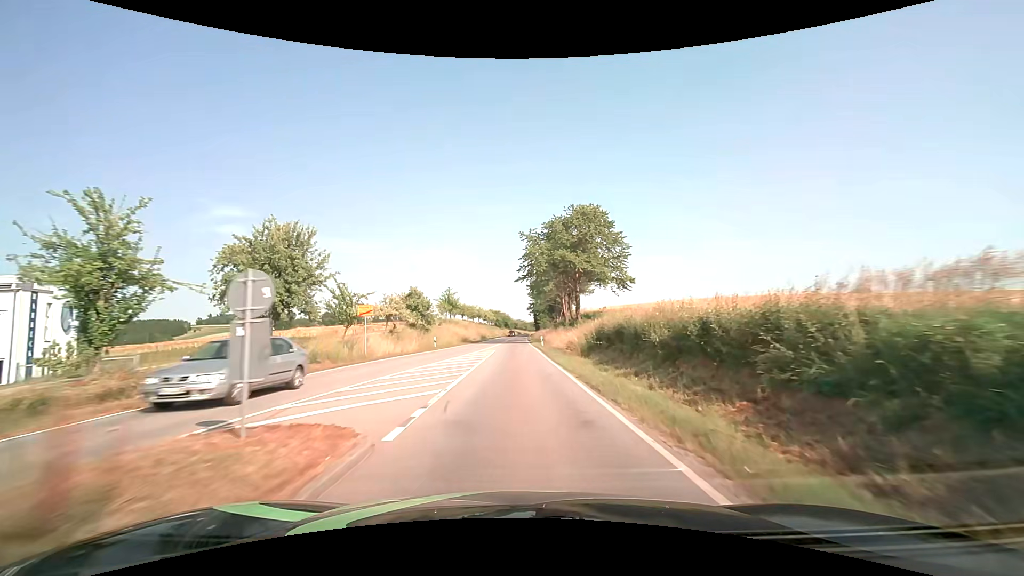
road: secondary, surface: asphalt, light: Day
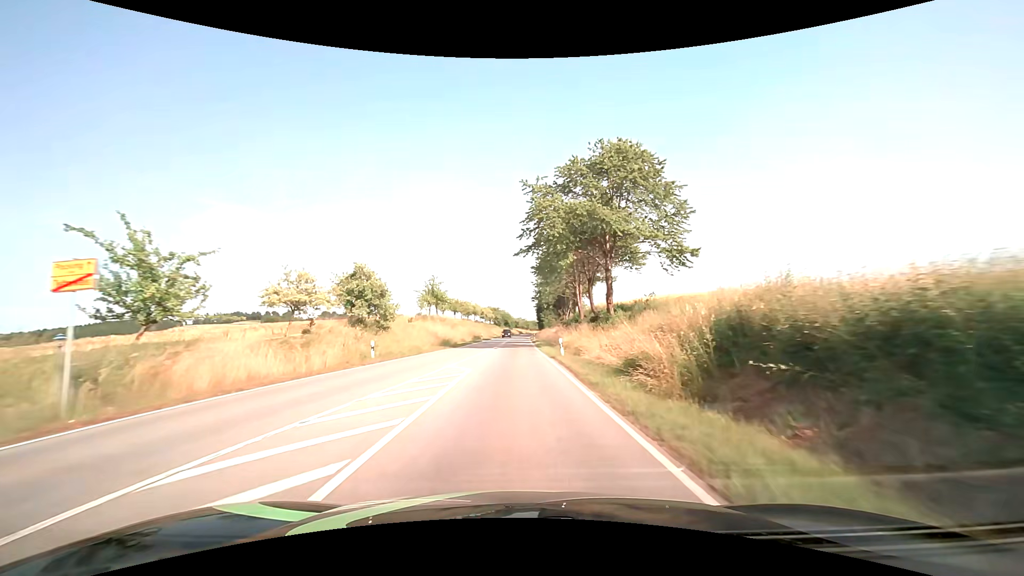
(0.0, +19.1) m; 0°
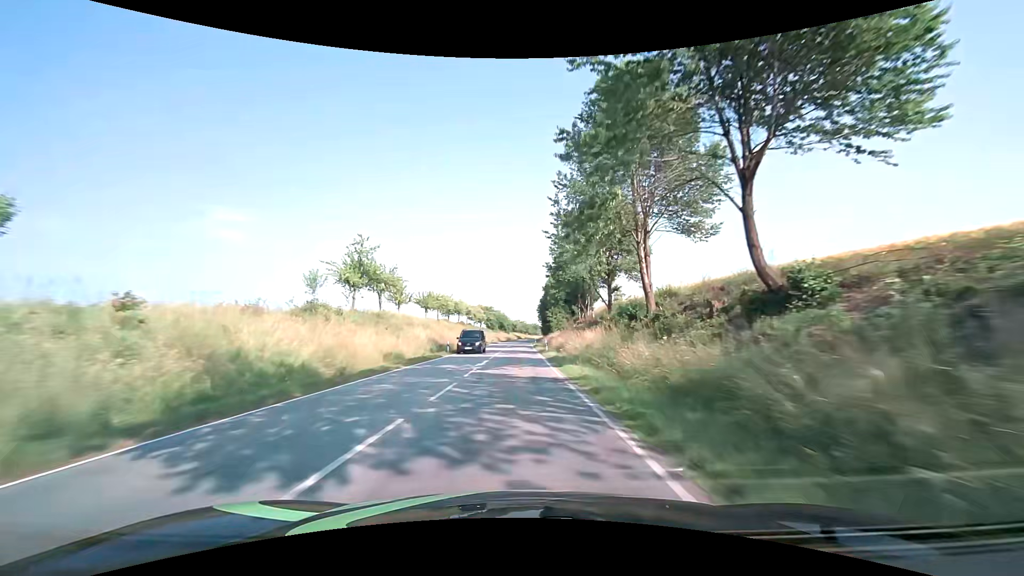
(-0.1, +36.0) m; 0°
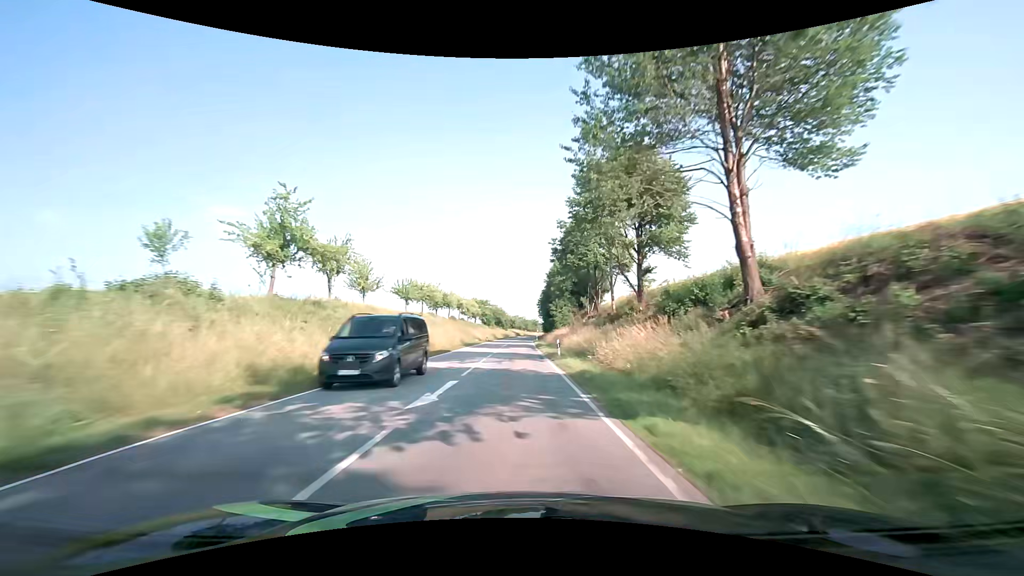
(0.0, +13.9) m; 0°
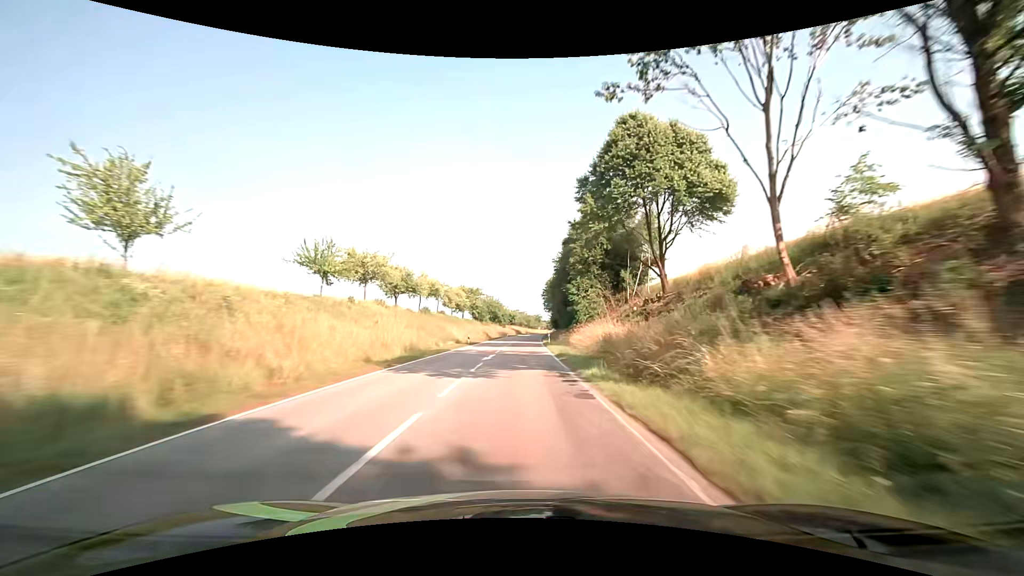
(0.0, +29.9) m; 0°
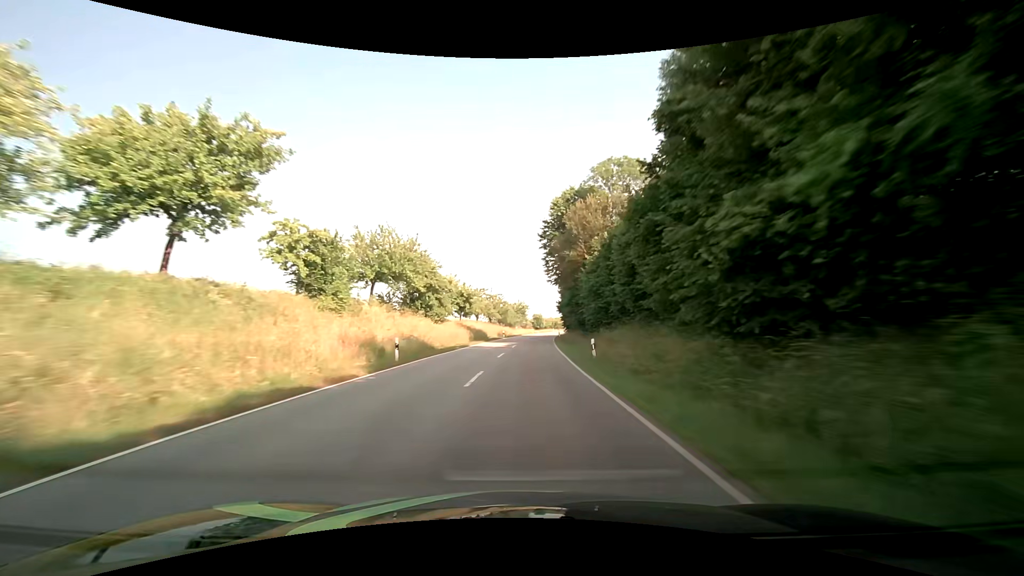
(+1.6, +79.2) m; +3°
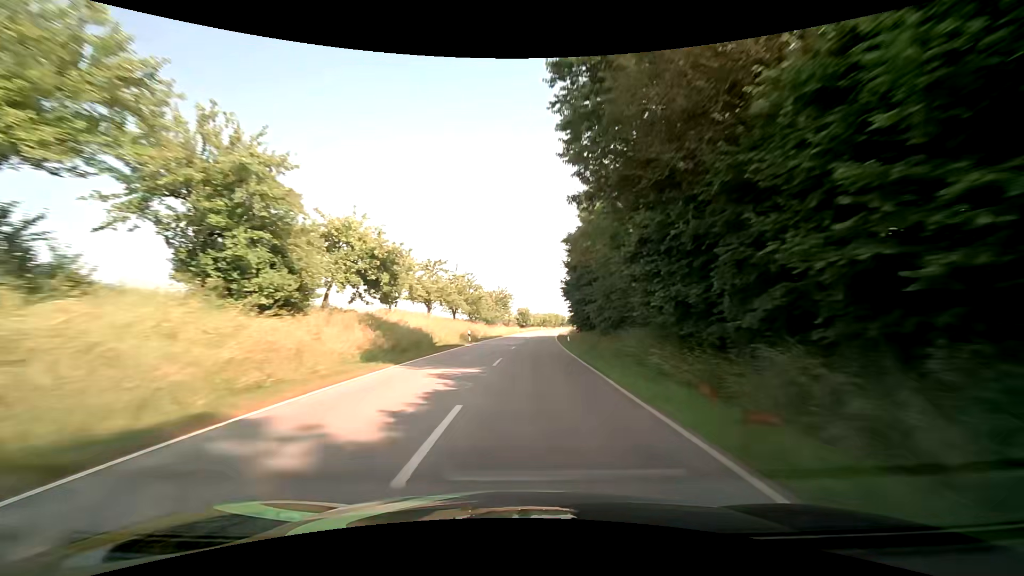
(+0.2, +30.5) m; +1°
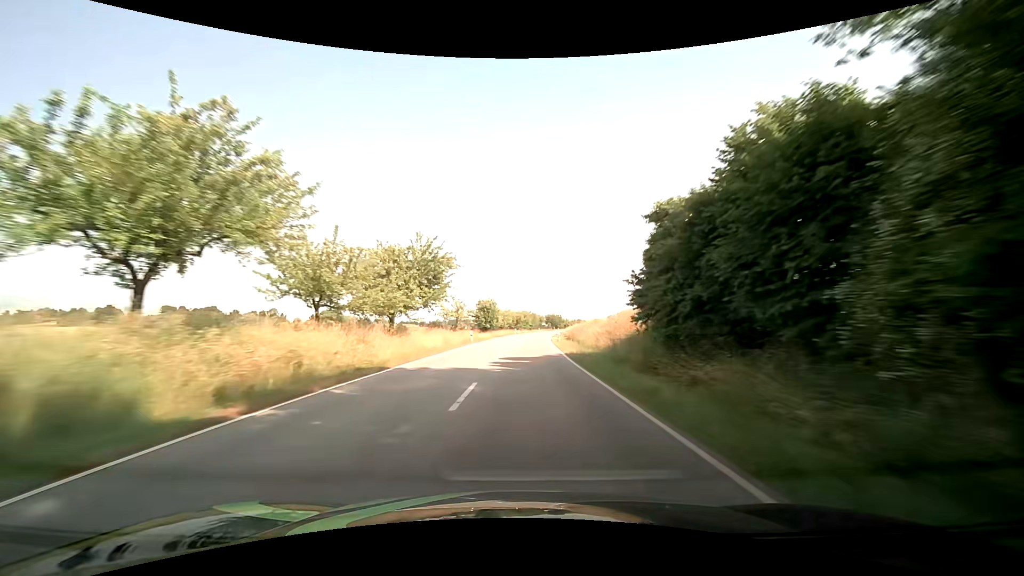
(+1.6, +44.3) m; +4°
(0, +10) (0, +20) (0, +30) (+1, +40) (+1, +50) (+2, +60) (+3, +70) (+3, +80) (+4, +90) (+5, +100) m
